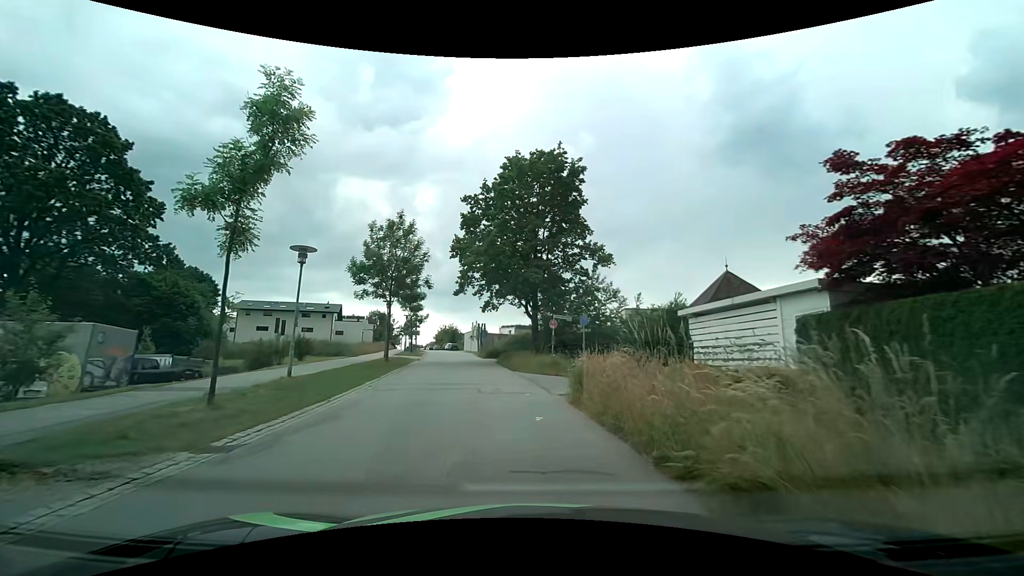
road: residential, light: Day
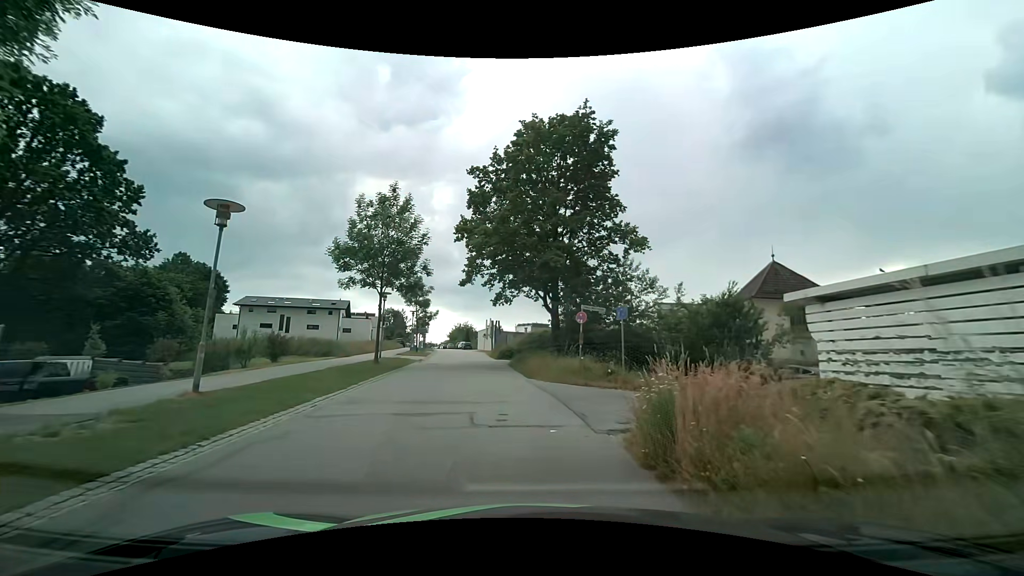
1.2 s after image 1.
(0.0, +5.6) m; -1°
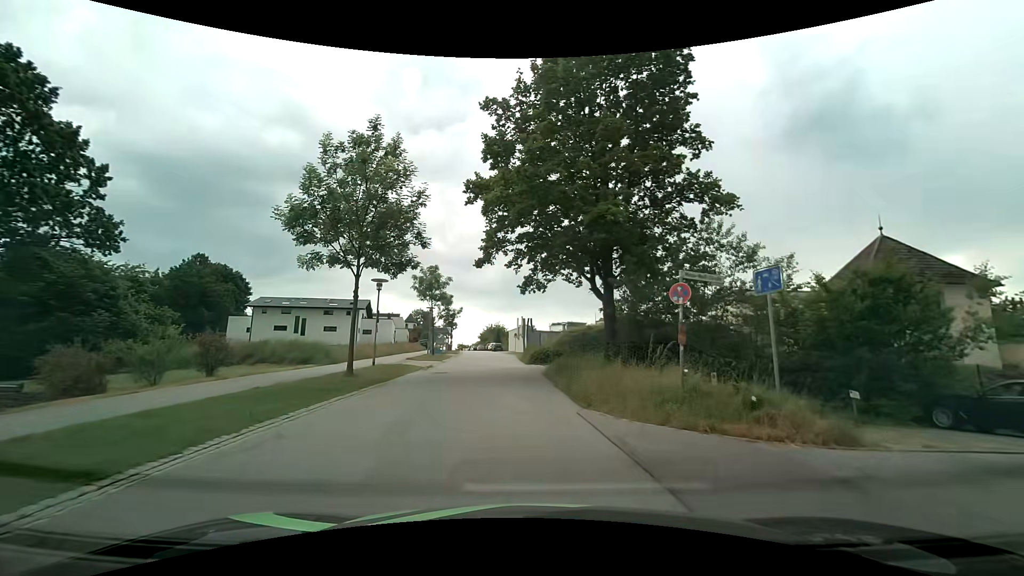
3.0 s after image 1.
(-0.3, +8.5) m; -4°
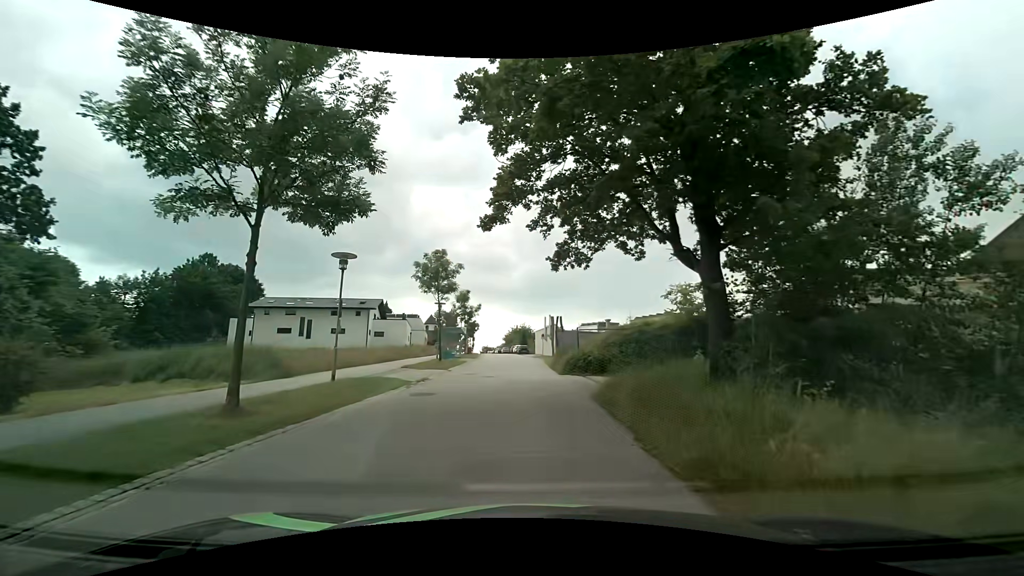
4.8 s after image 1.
(-0.3, +8.6) m; -4°
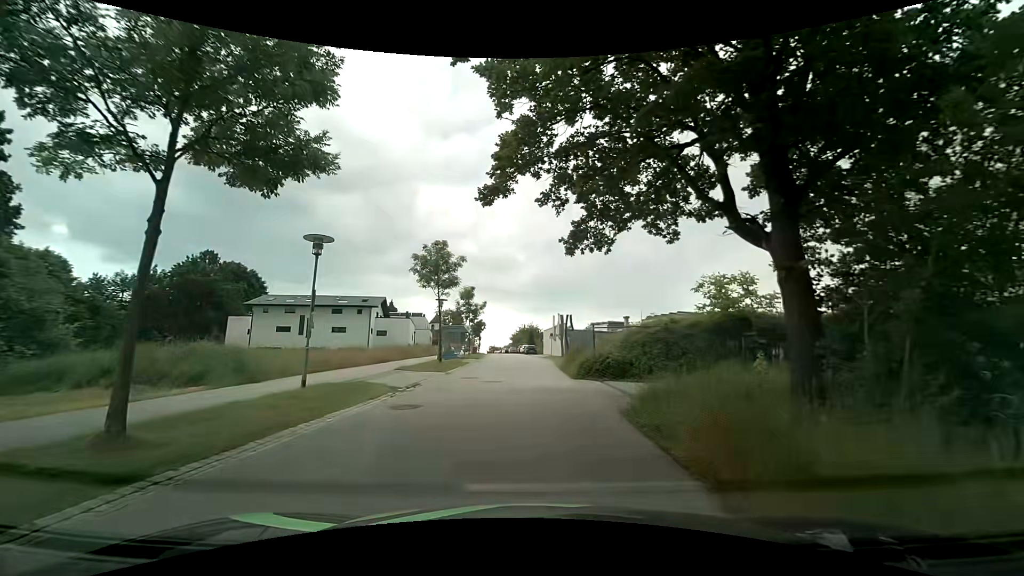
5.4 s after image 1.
(0.0, +2.9) m; -1°
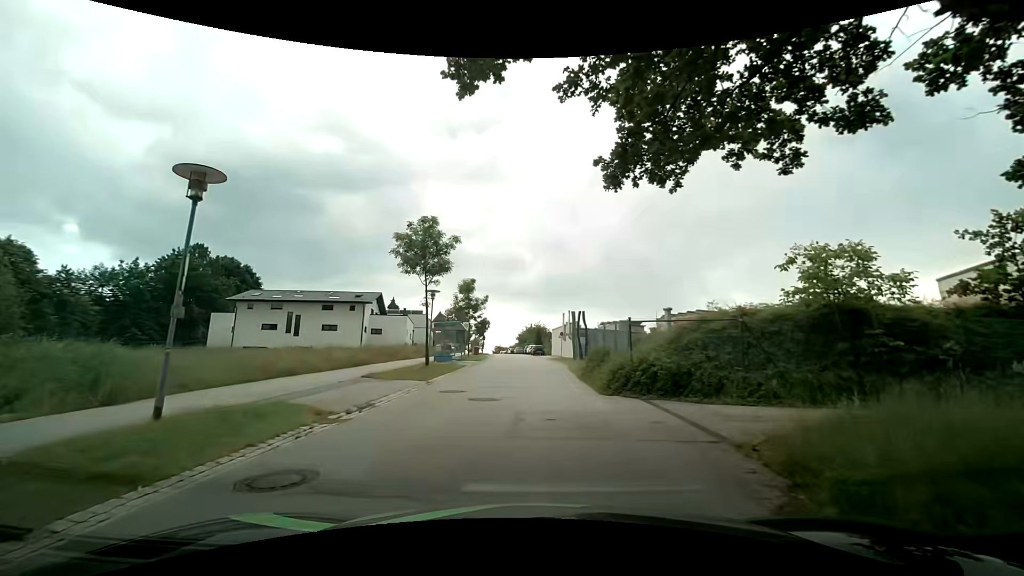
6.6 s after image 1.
(0.0, +5.9) m; 0°
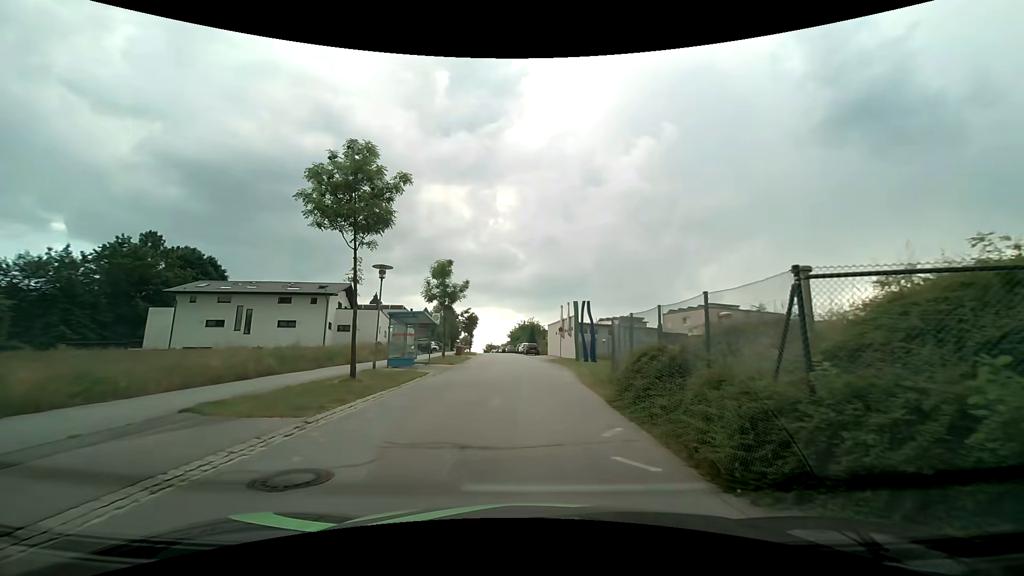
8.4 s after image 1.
(0.0, +9.4) m; +1°
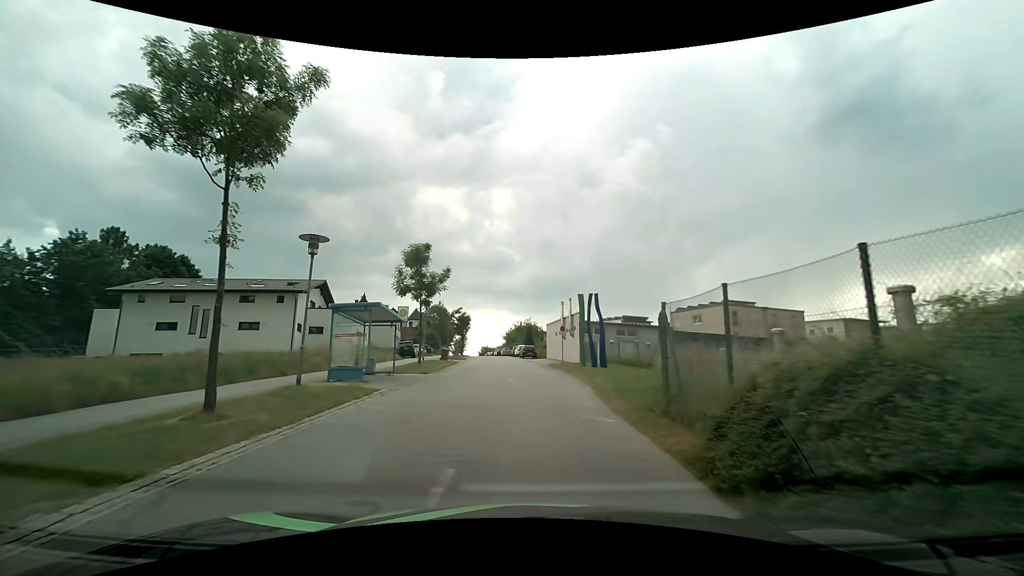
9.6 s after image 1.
(0.0, +6.6) m; +1°
(0, +10) (-1, +20) (-1, +30) (-2, +40) (-3, +50) (-4, +60) (-6, +70) (-7, +80) (-8, +90) (-9, +99) m
